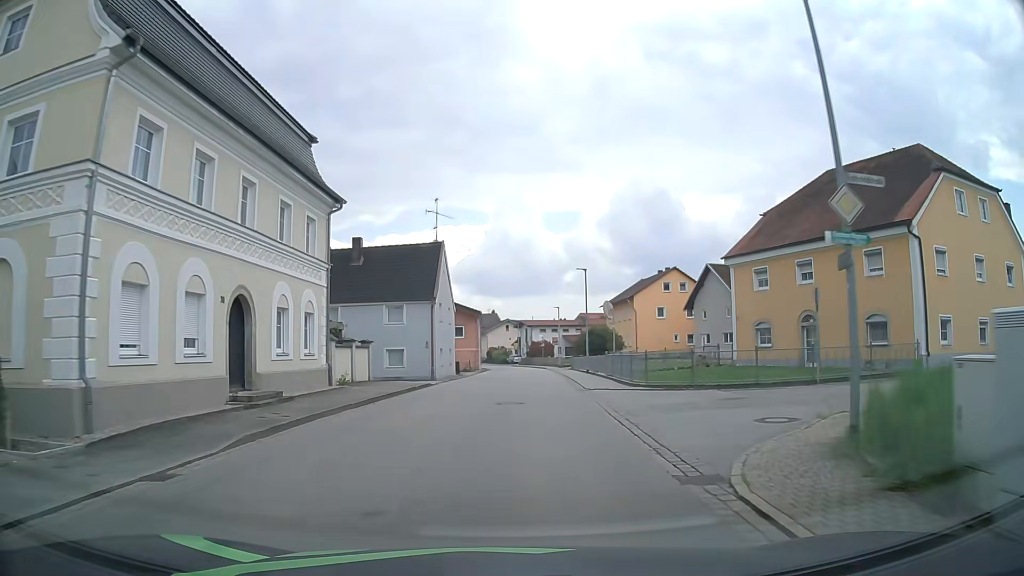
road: secondary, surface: asphalt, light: Day
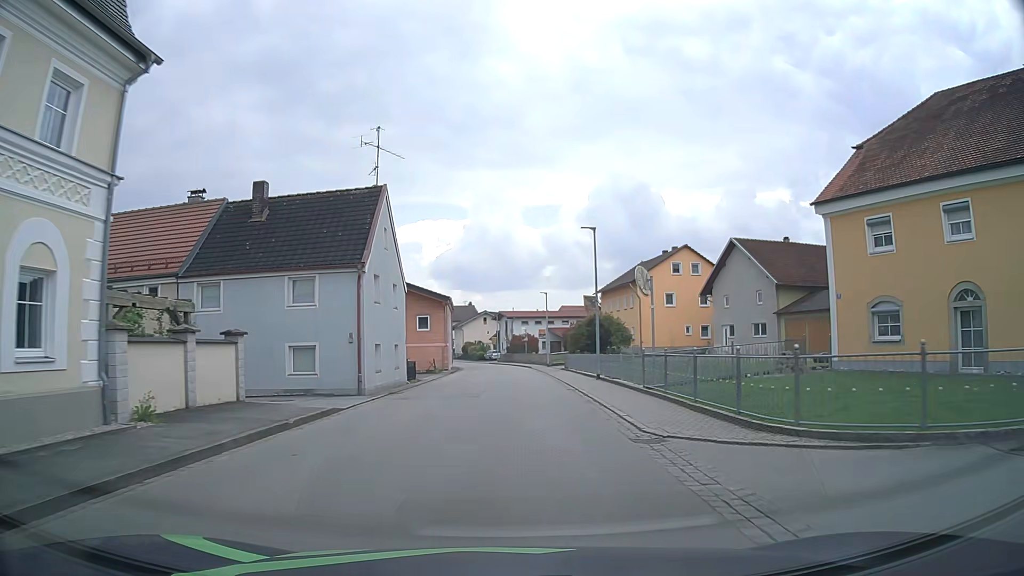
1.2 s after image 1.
(+0.2, +12.7) m; +1°
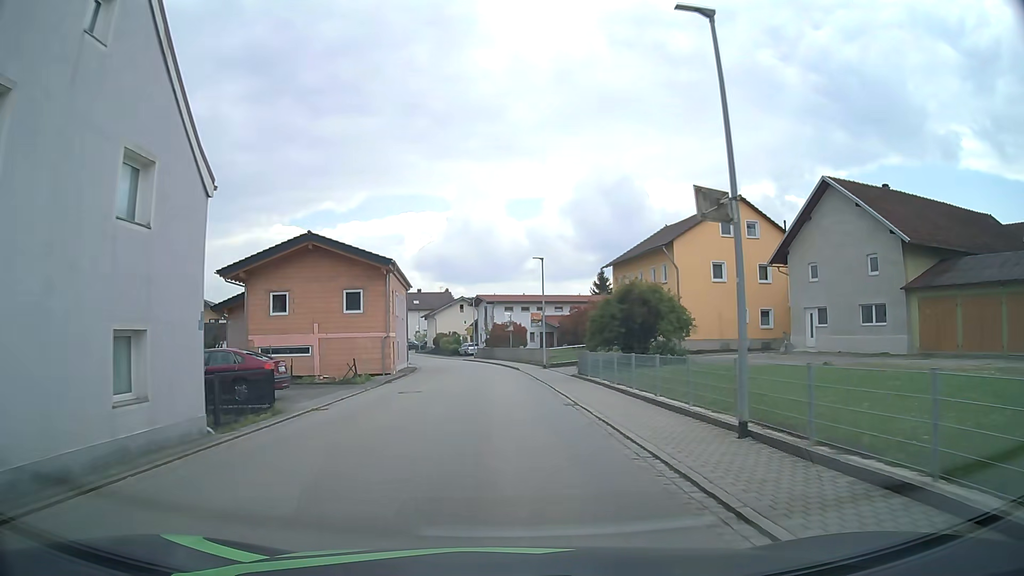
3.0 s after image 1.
(+0.3, +18.8) m; +2°
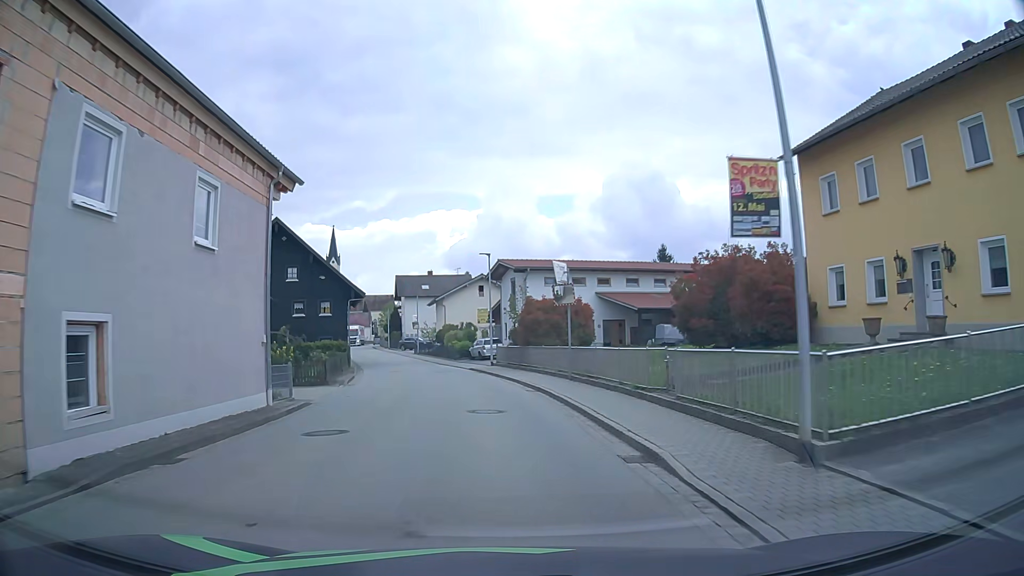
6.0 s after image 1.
(-0.7, +31.3) m; -3°
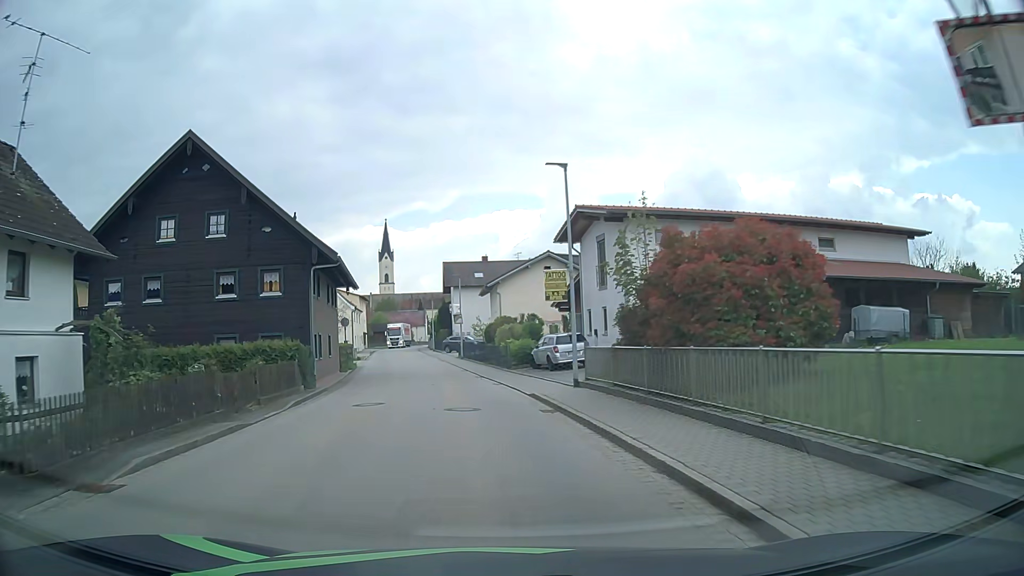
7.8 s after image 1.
(-0.7, +19.0) m; -5°
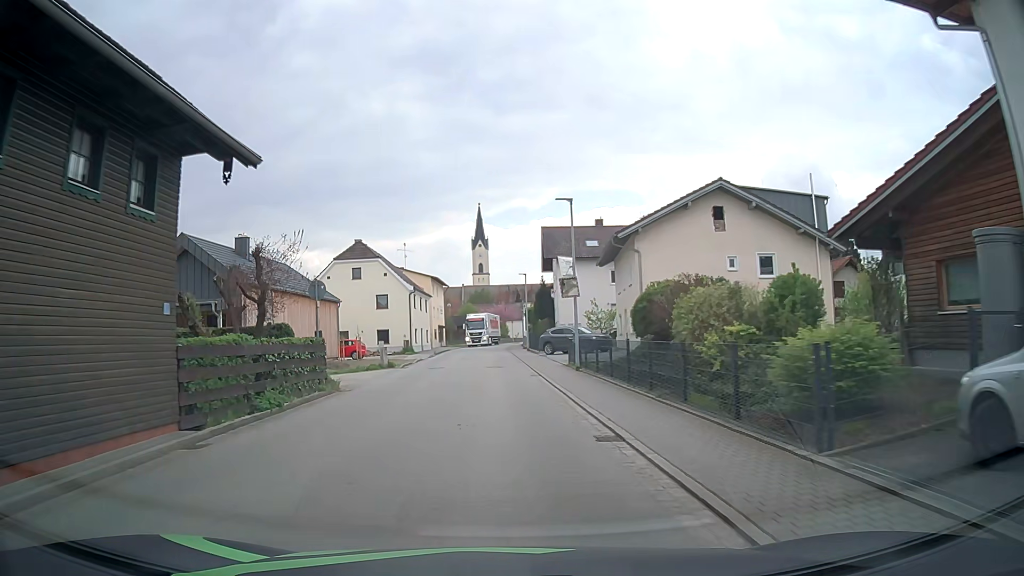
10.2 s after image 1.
(-2.0, +25.4) m; -9°
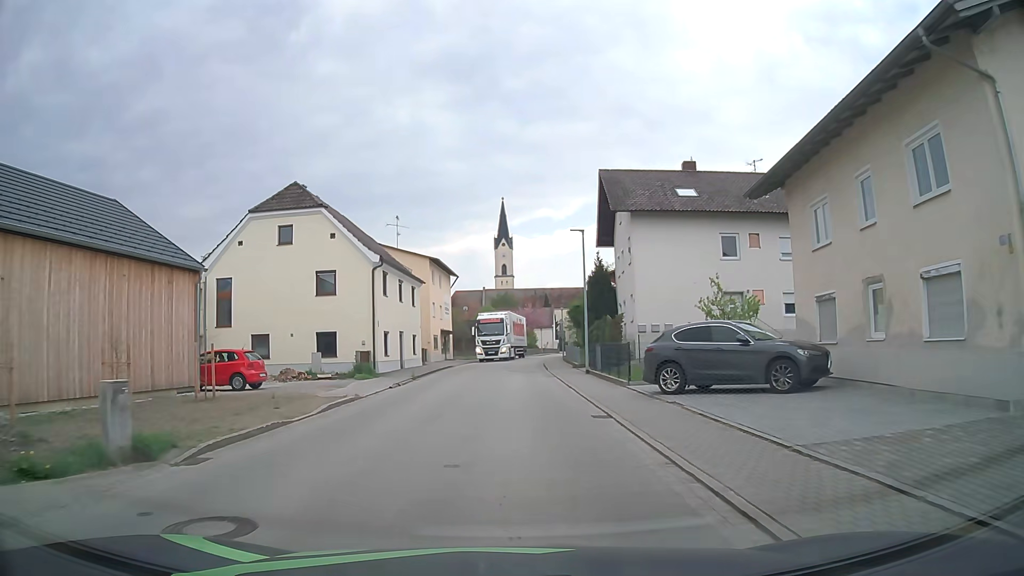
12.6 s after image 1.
(-0.7, +25.3) m; -2°
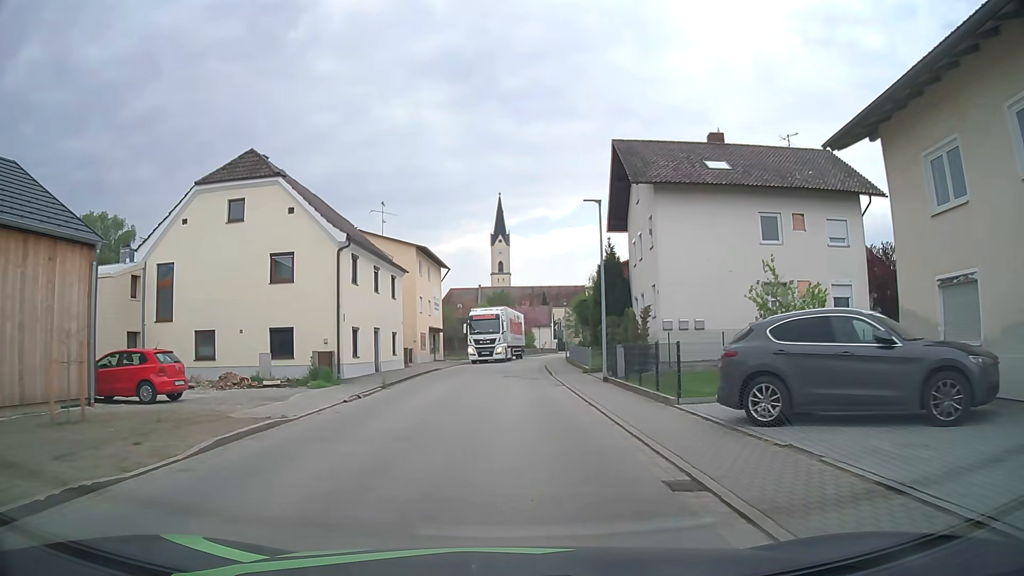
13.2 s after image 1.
(0.0, +6.2) m; +1°
(0, +10) (0, +20) (0, +30) (0, +40) (+1, +50) (+2, +60) (+4, +70) (+5, +80) (+6, +90) (+8, +99) m
